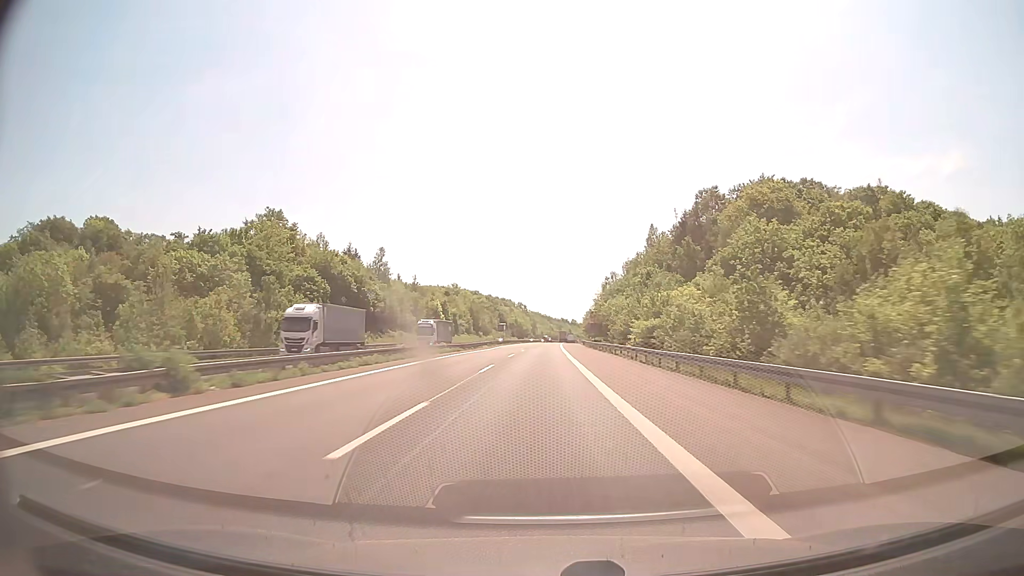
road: motorway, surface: concrete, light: Day
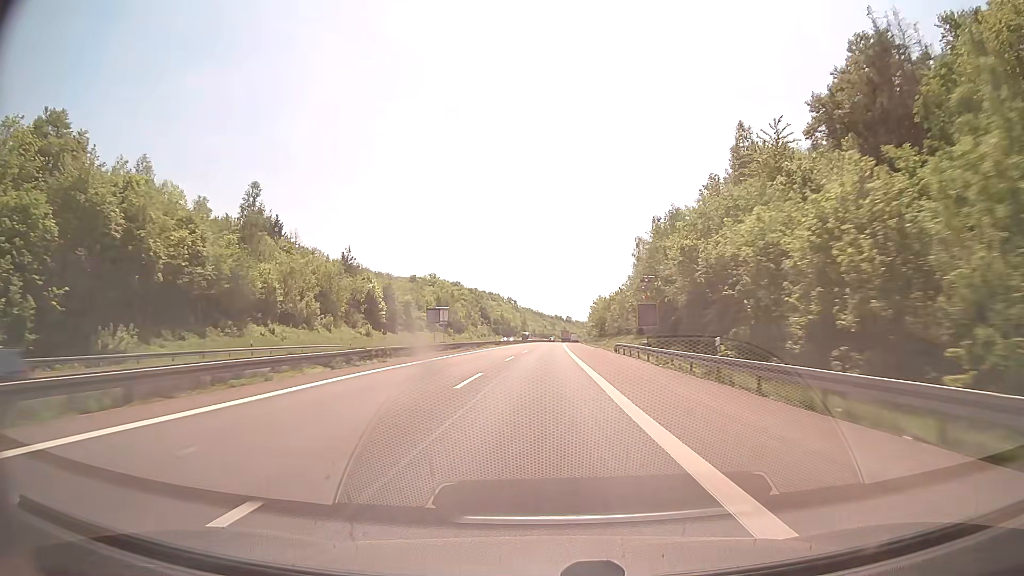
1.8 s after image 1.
(+0.2, +61.8) m; +1°
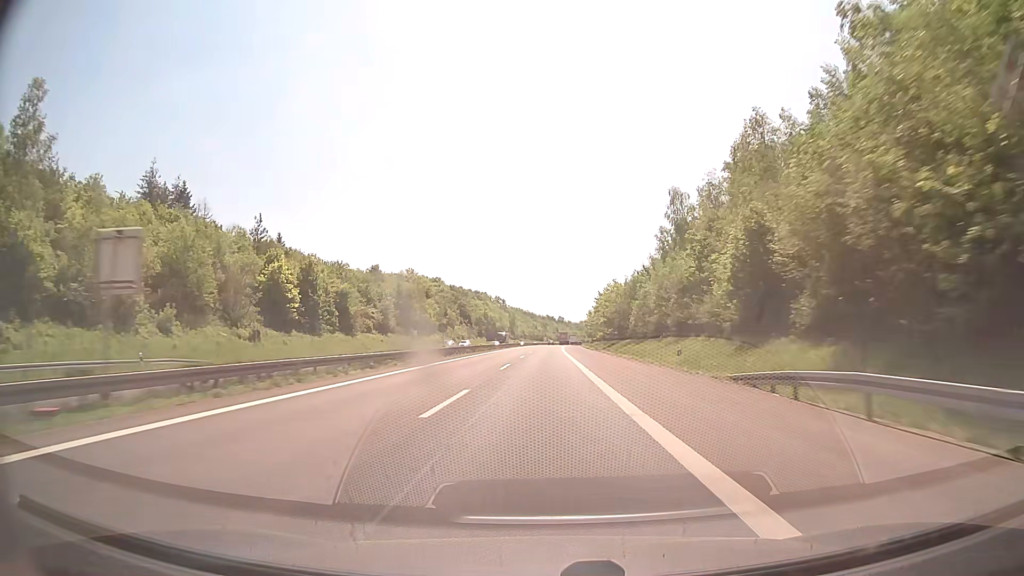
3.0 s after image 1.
(+0.2, +41.3) m; +1°
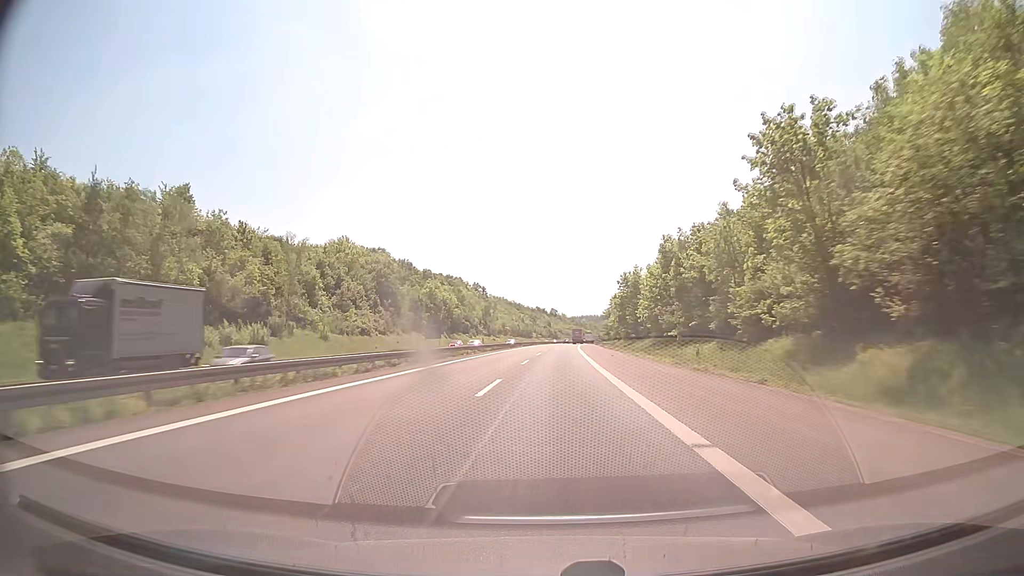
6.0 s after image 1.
(+0.9, +103.4) m; +1°
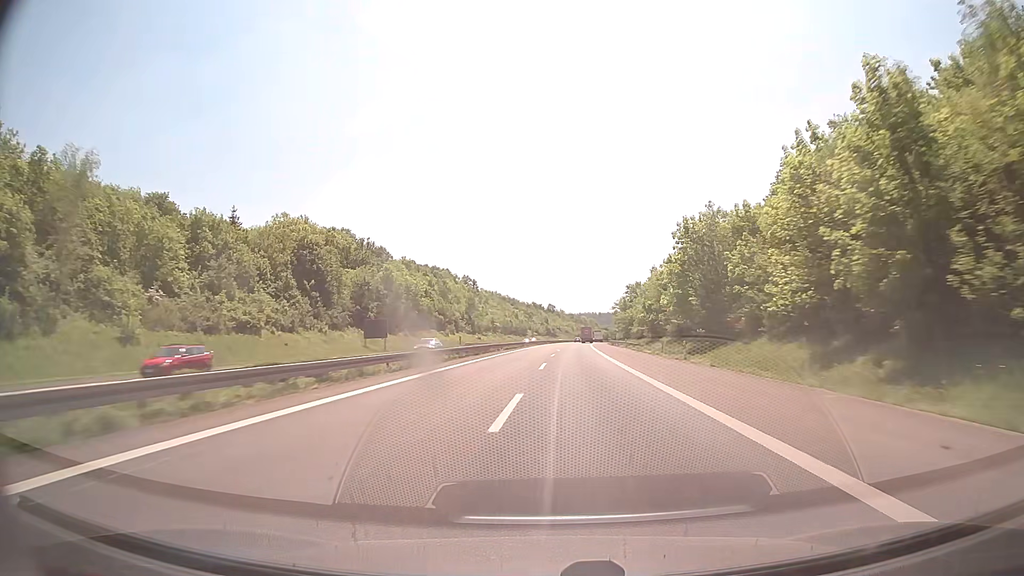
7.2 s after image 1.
(0.0, +41.3) m; 0°
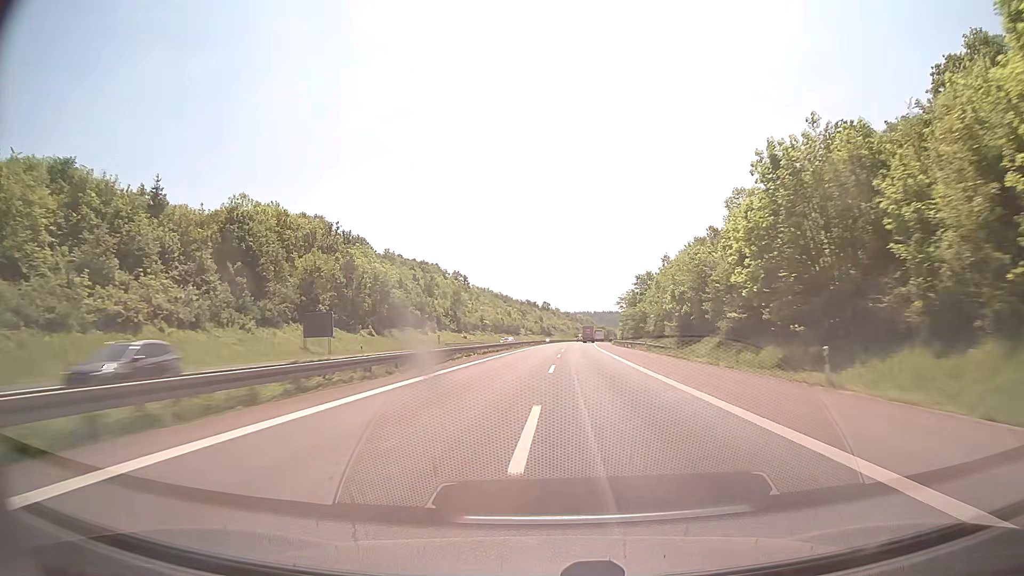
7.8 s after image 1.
(+0.1, +20.7) m; 0°
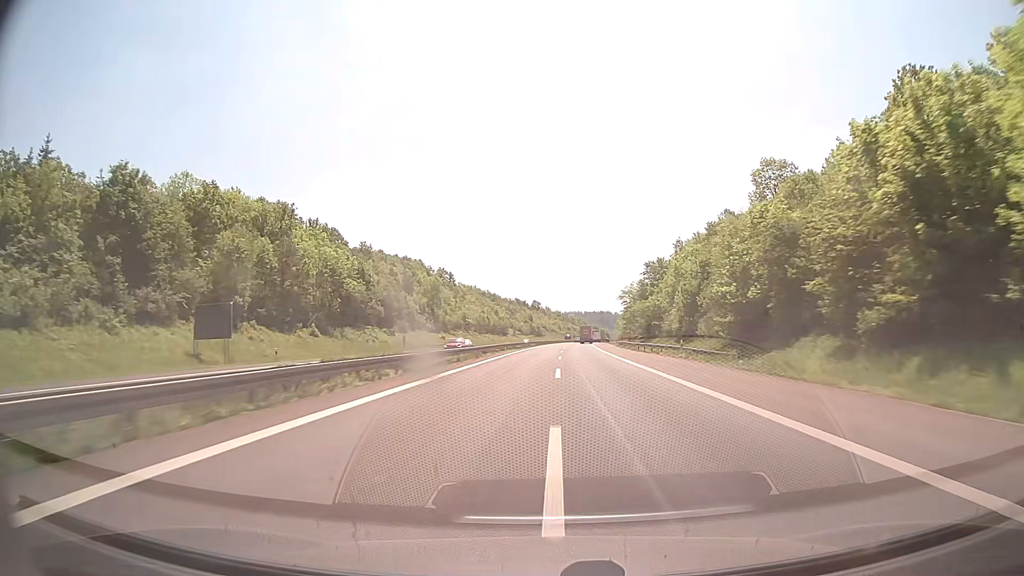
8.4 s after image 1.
(+0.2, +20.7) m; +1°
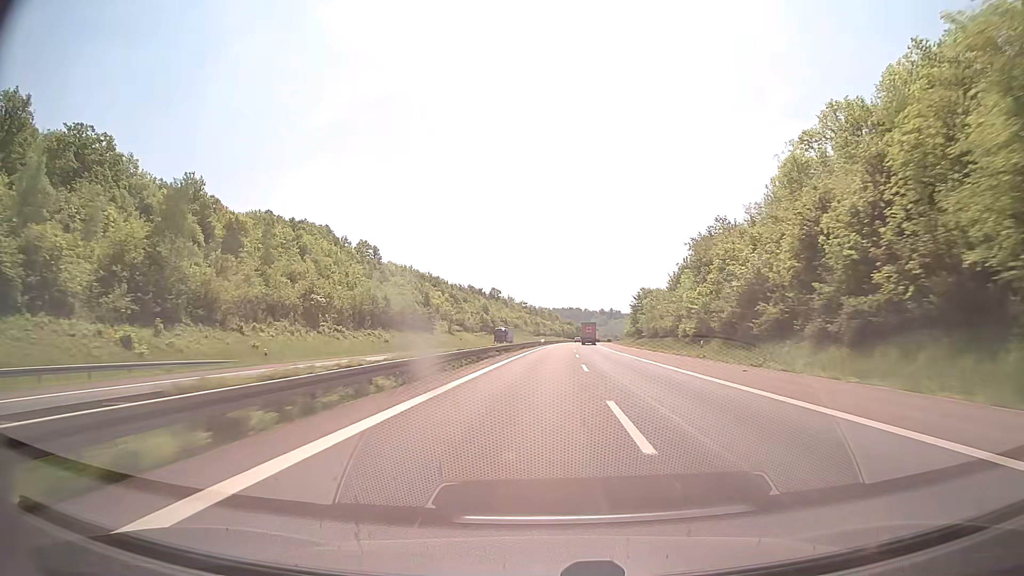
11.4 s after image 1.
(+2.9, +103.3) m; +3°
(0, +10) (0, +20) (0, +30) (0, +40) (+1, +50) (+1, +60) (+1, +70) (+2, +80) (+2, +90) (+3, +100) m
